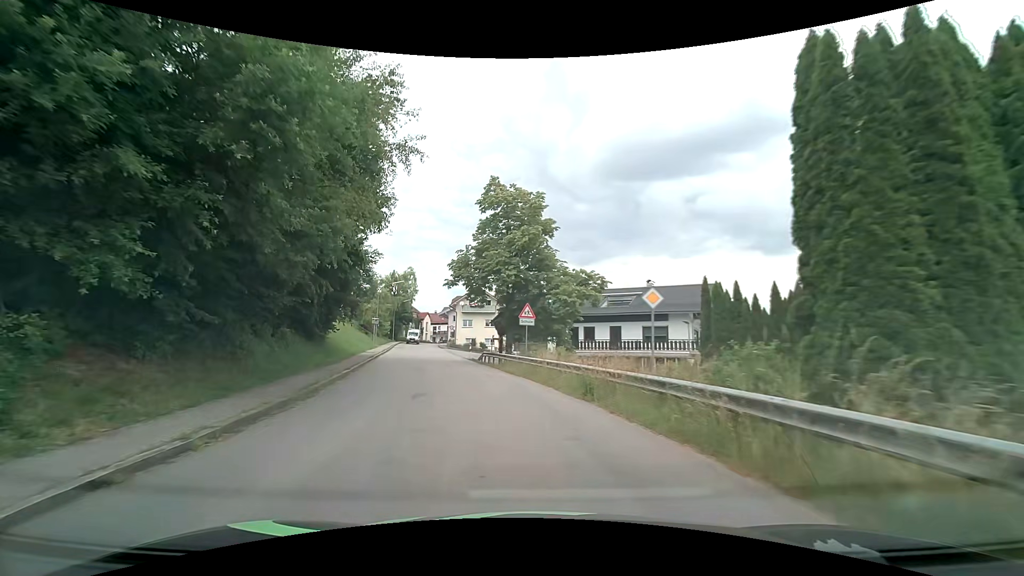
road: tertiary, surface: asphalt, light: Day
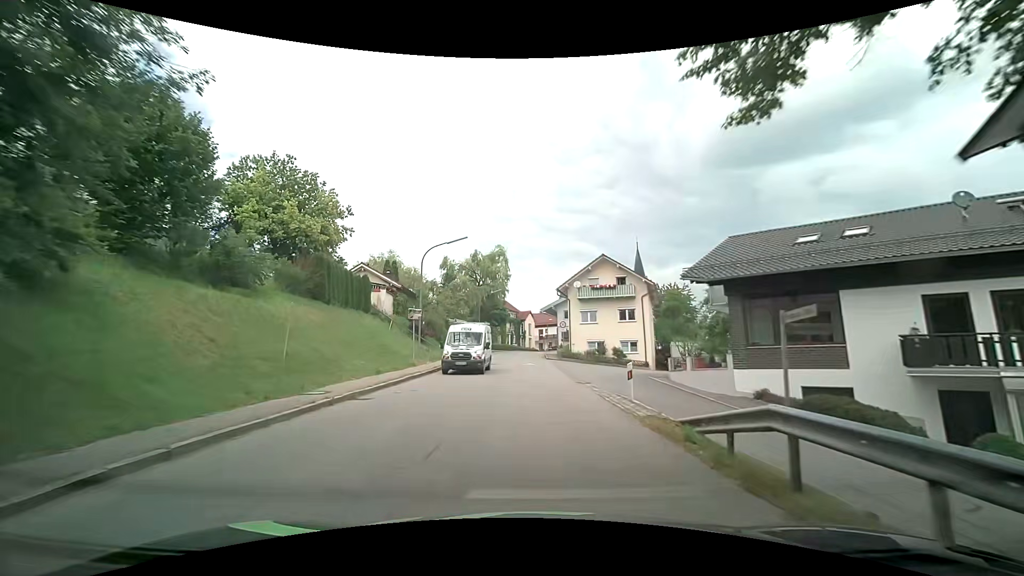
(-4.6, +29.1) m; -14°
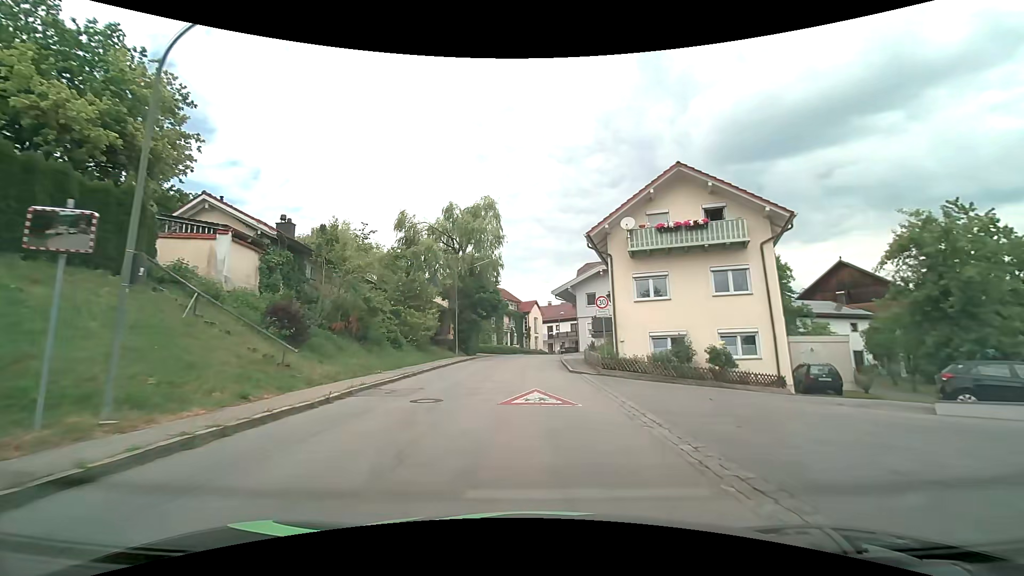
(+0.2, +22.2) m; 0°
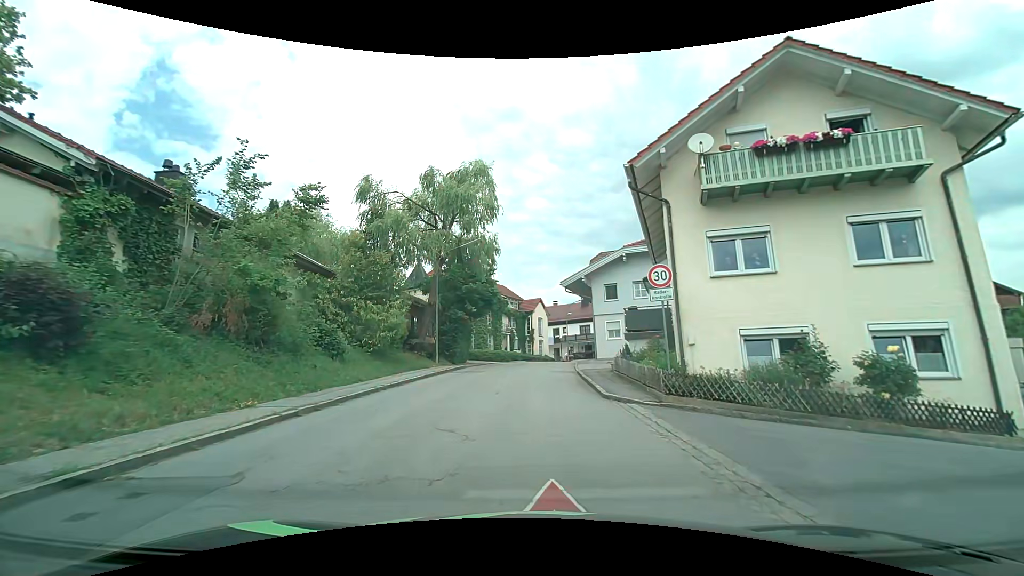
(0.0, +9.4) m; 0°
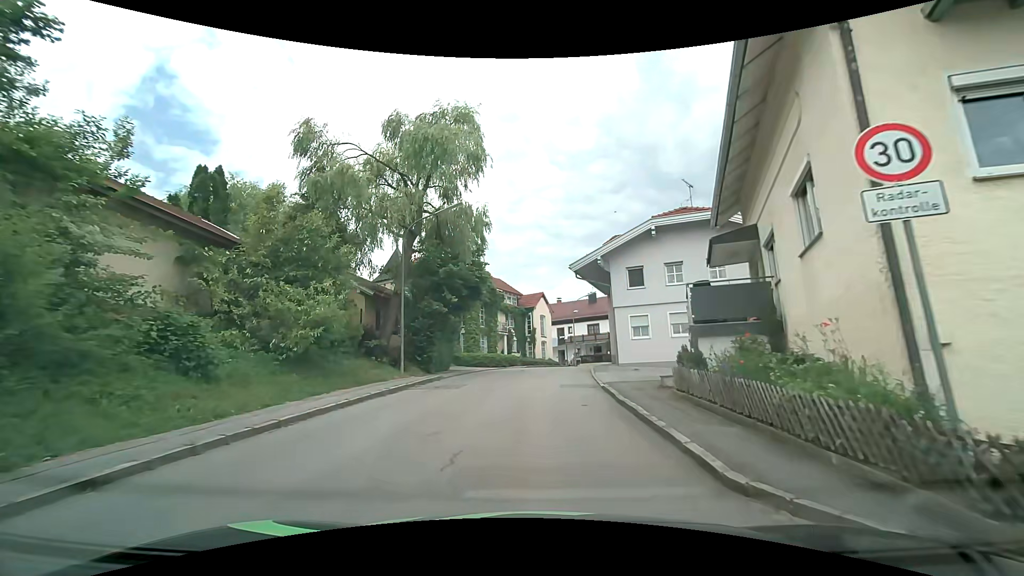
(0.0, +8.1) m; 0°
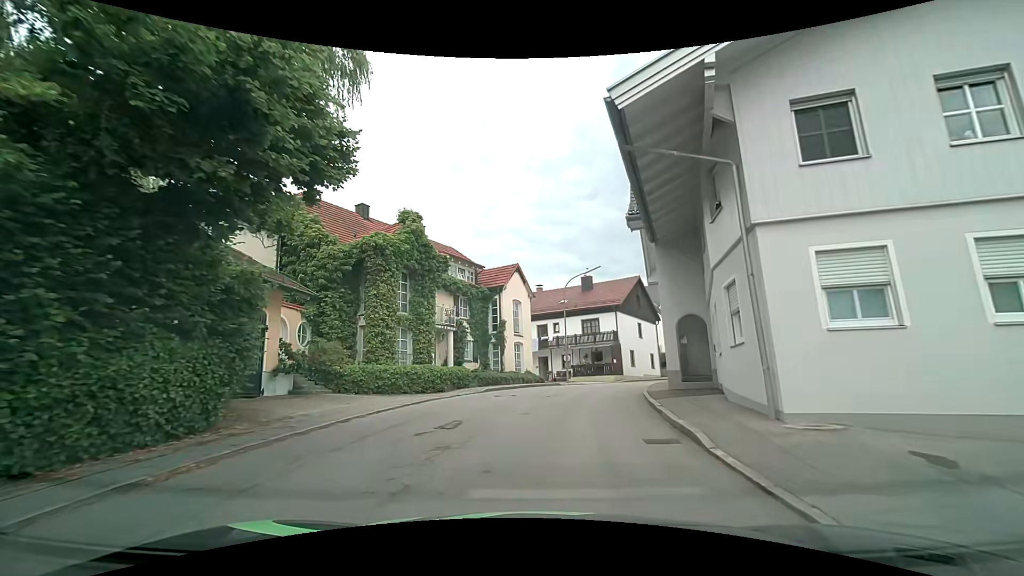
(+0.3, +19.3) m; +3°
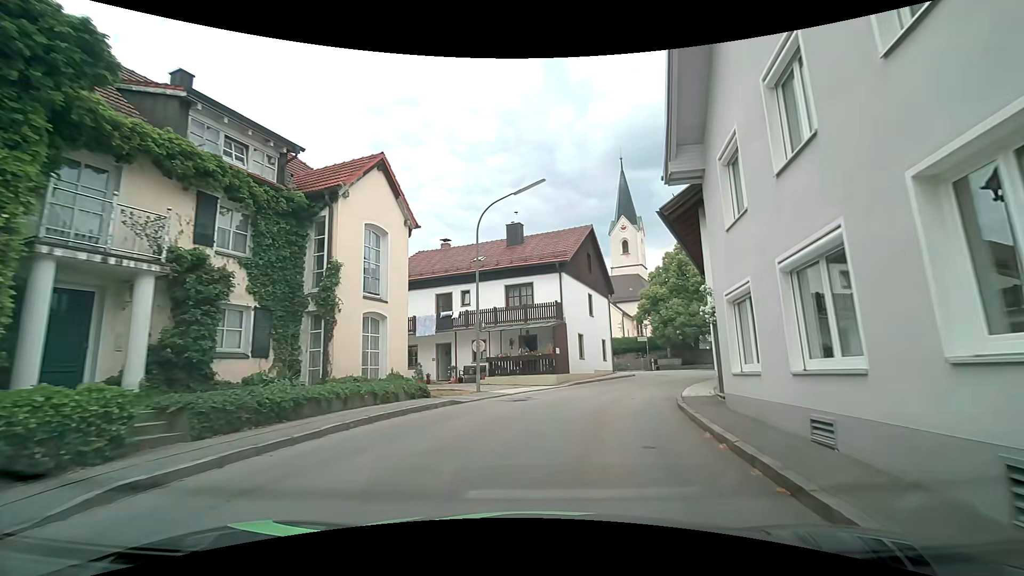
(+0.9, +15.7) m; +8°
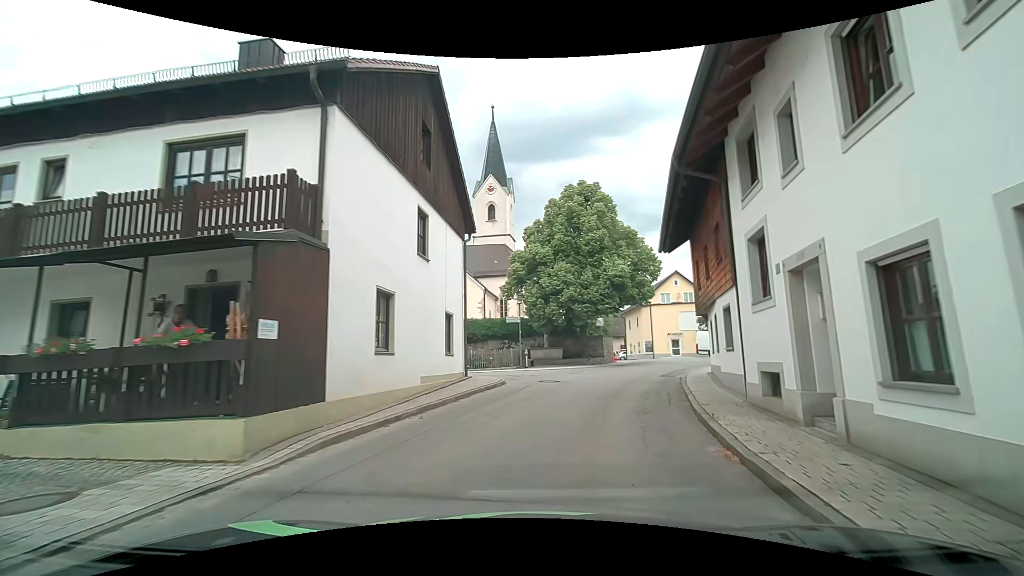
(+2.2, +16.3) m; +16°
